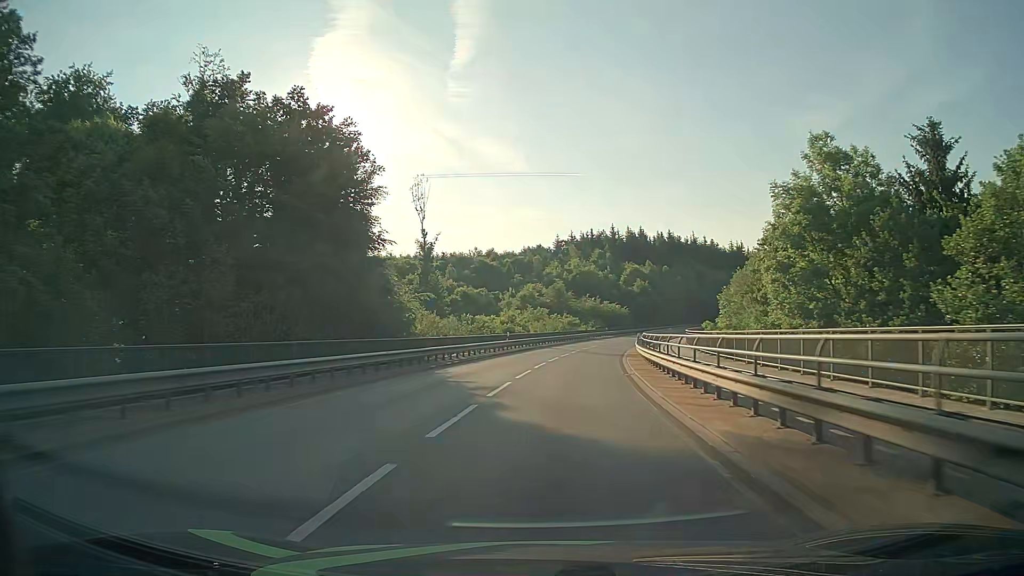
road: secondary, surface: asphalt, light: Day
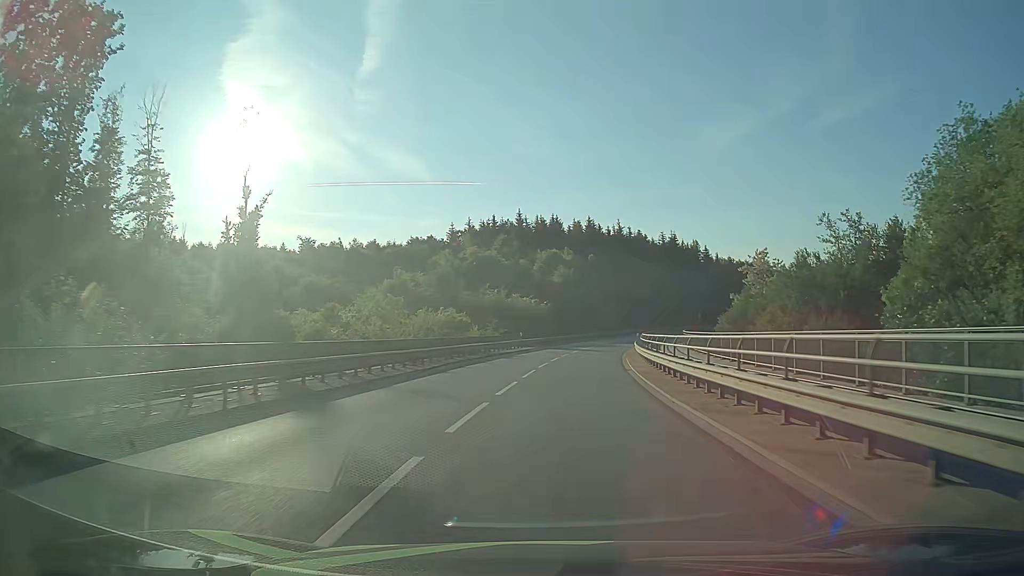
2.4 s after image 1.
(+3.1, +41.5) m; +8°
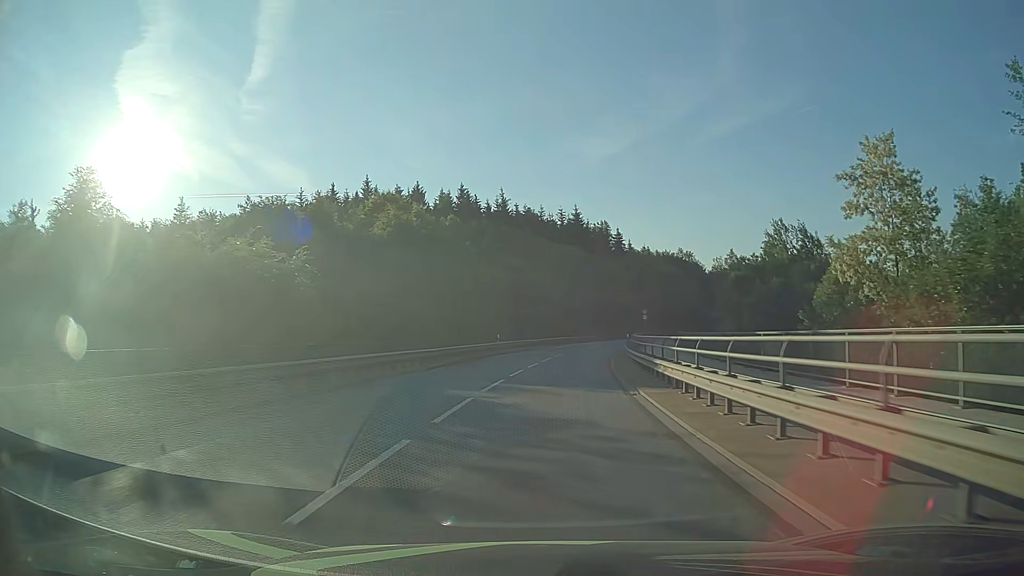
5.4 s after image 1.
(+5.0, +52.1) m; +10°
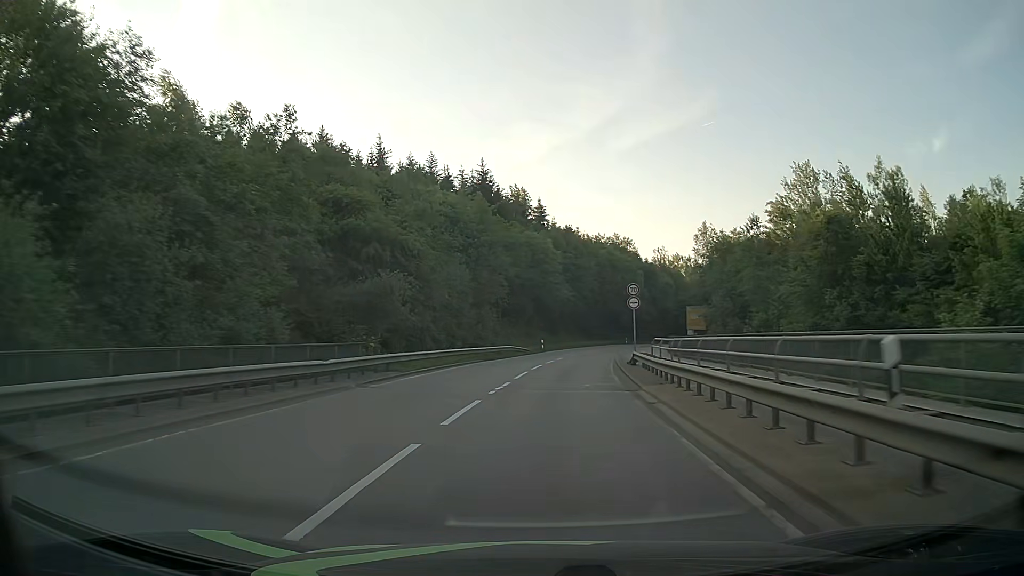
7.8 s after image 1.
(+2.8, +42.2) m; +8°
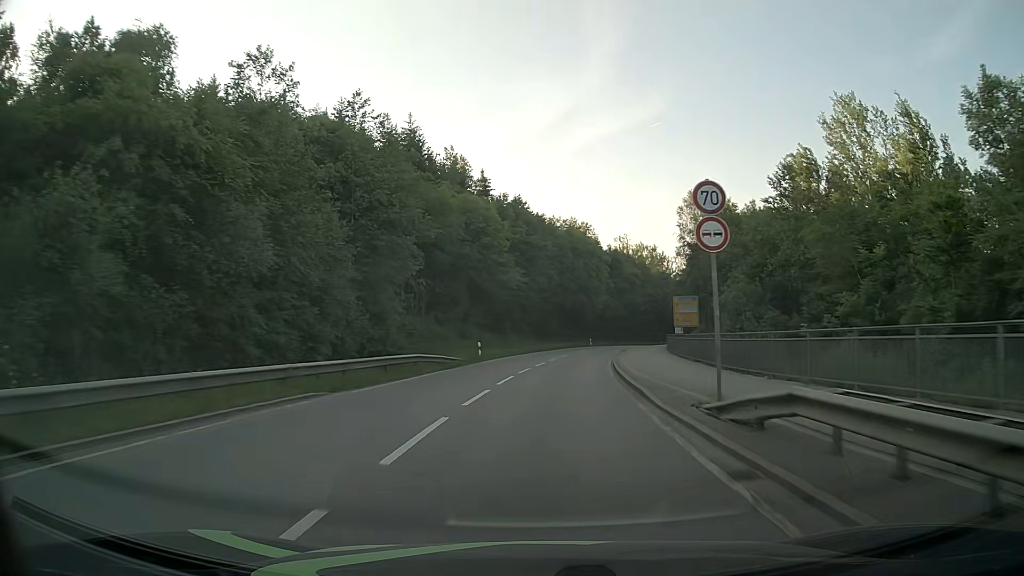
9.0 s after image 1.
(+0.8, +21.3) m; +4°
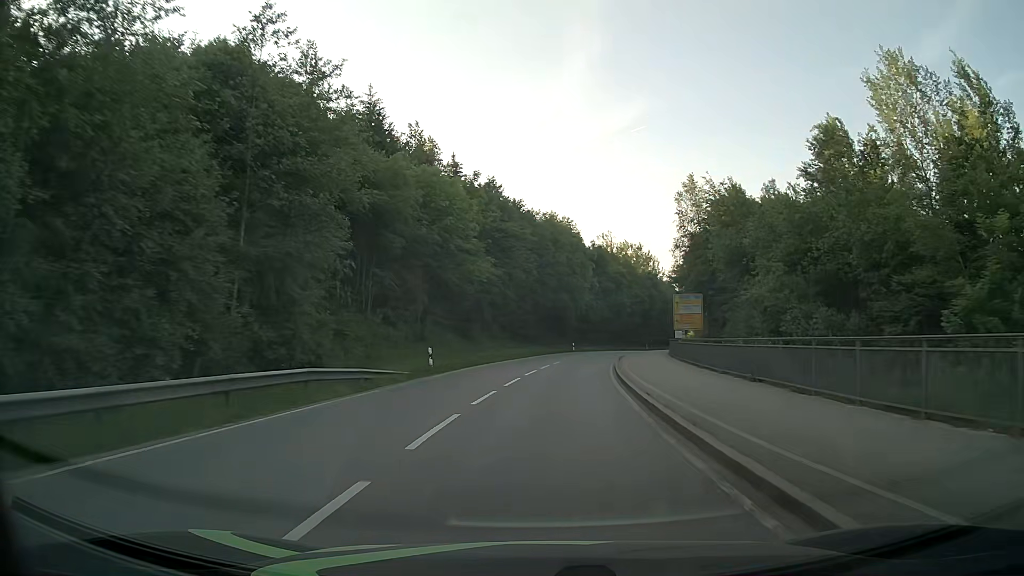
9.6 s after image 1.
(+0.2, +10.7) m; +2°
